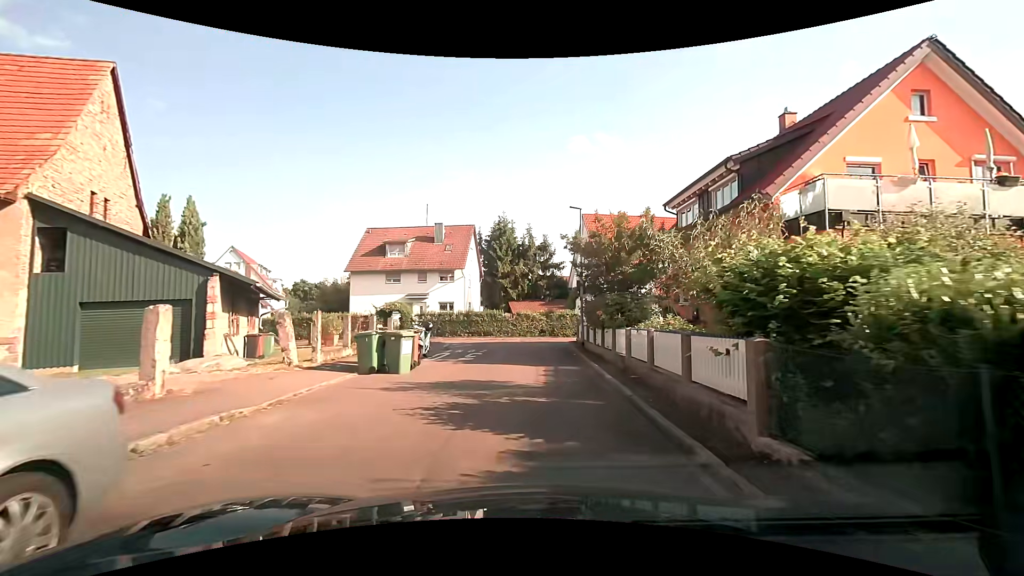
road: residential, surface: asphalt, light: Day
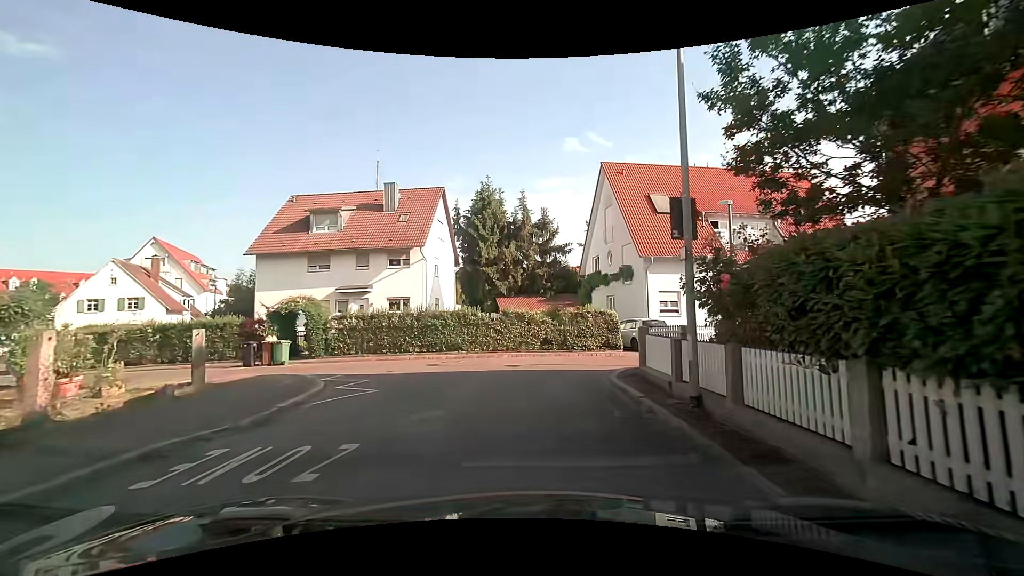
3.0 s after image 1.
(+0.3, +15.7) m; 0°
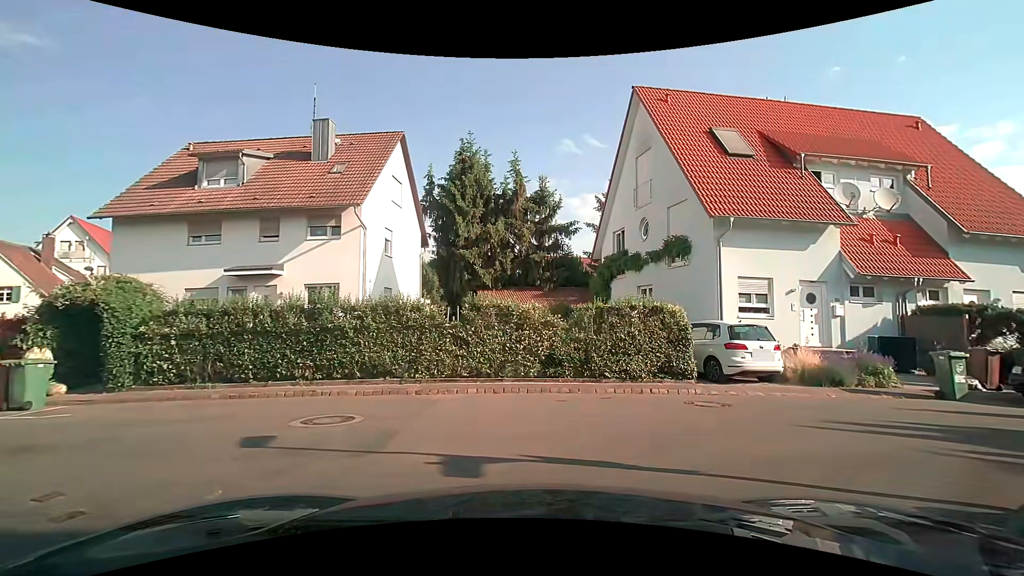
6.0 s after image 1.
(+0.2, +10.4) m; +2°
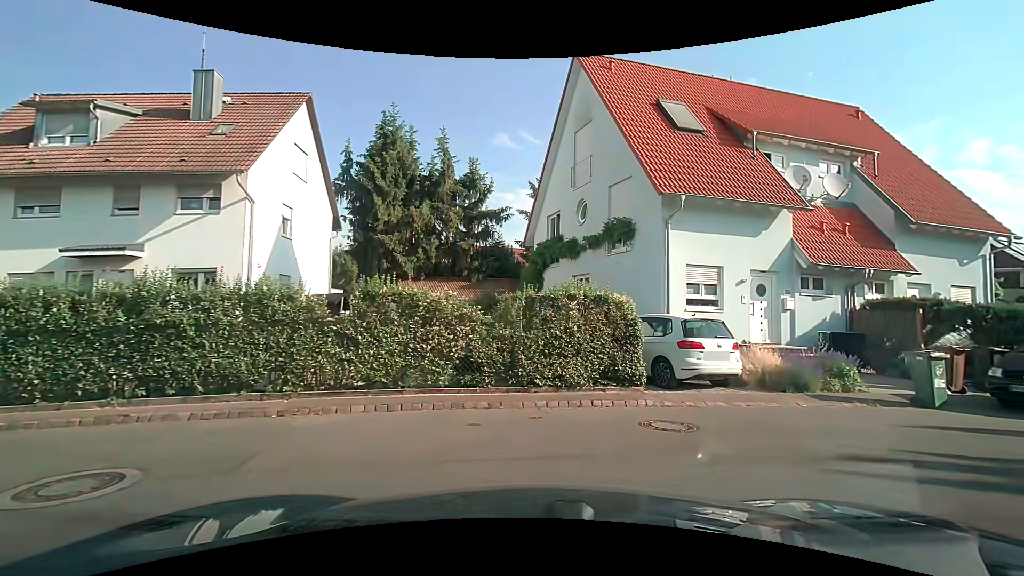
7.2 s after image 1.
(+0.2, +2.6) m; +10°
